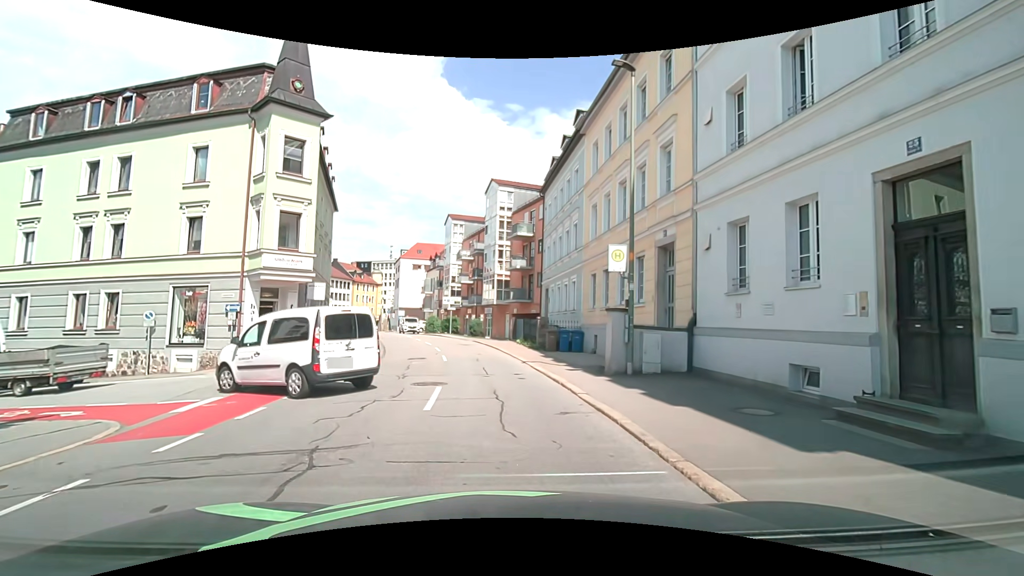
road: tertiary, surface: asphalt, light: Day
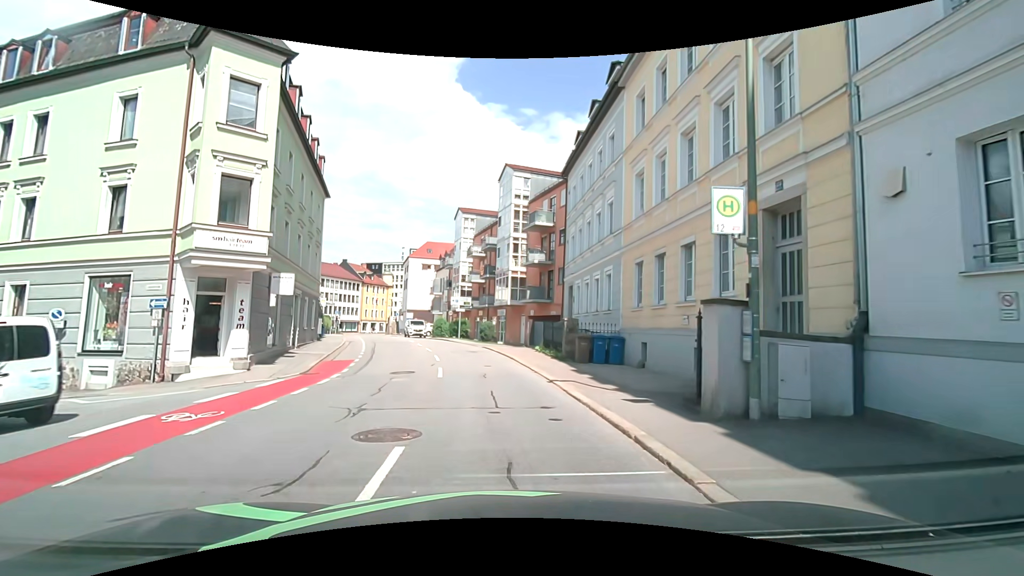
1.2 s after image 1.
(-0.1, +5.7) m; -1°
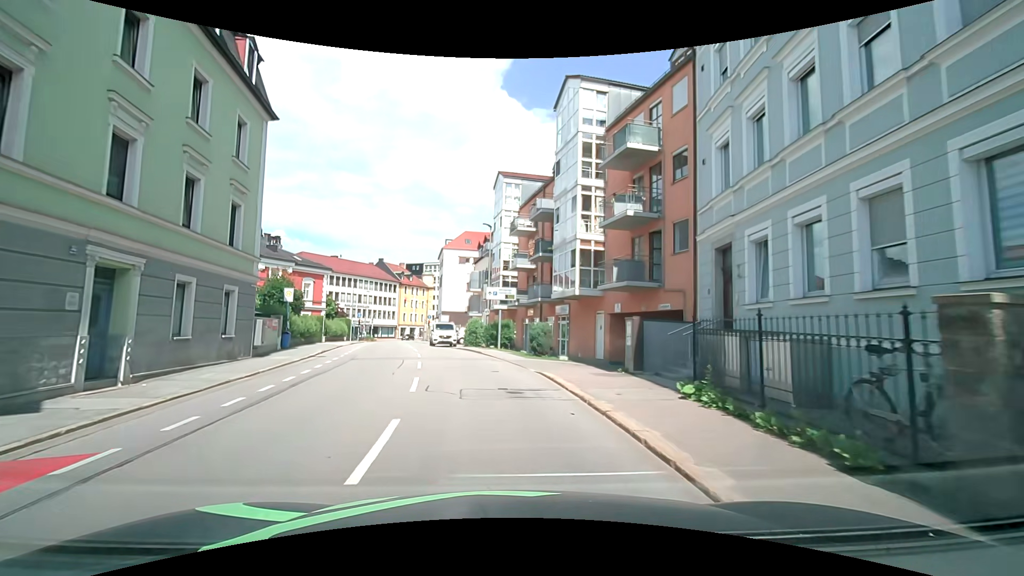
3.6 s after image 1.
(-0.7, +15.7) m; -5°
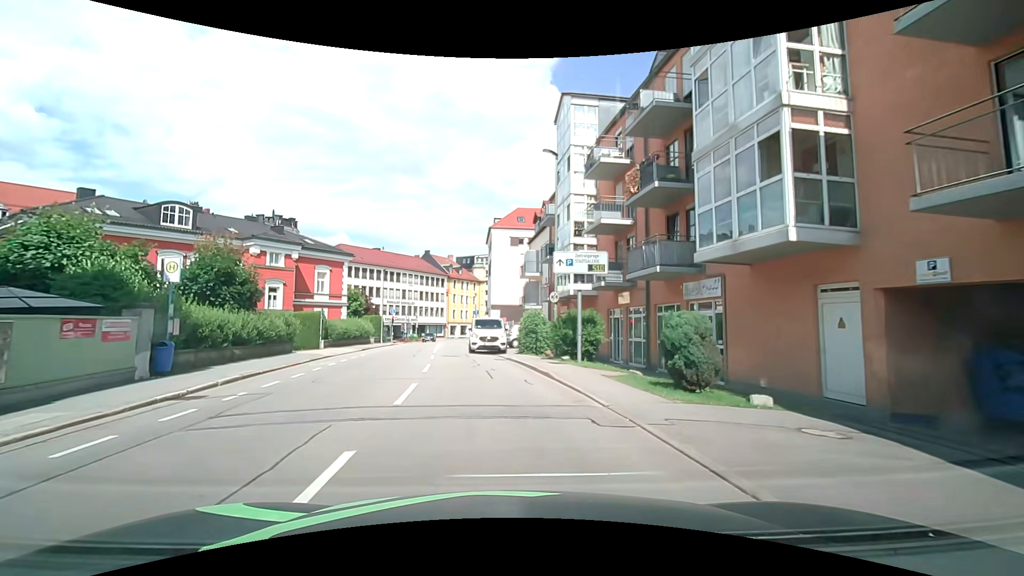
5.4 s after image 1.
(-0.9, +13.7) m; -6°
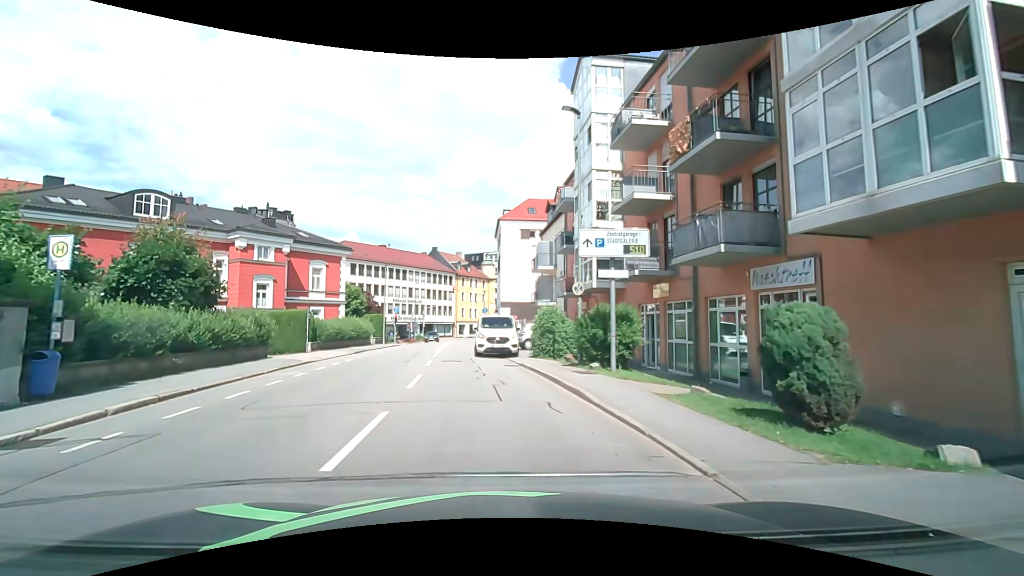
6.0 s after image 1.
(-0.1, +3.6) m; -2°
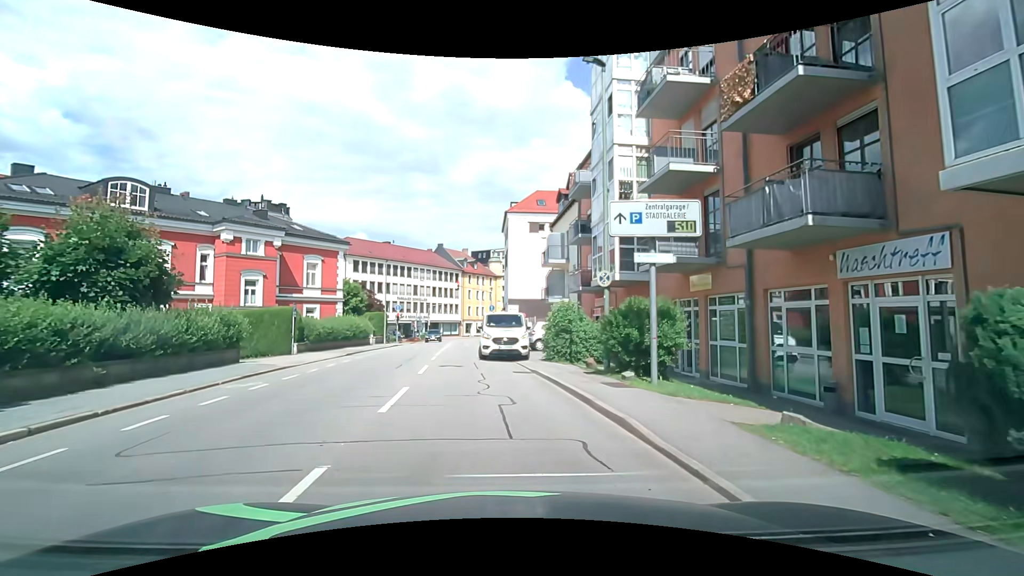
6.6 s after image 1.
(0.0, +2.8) m; -1°
